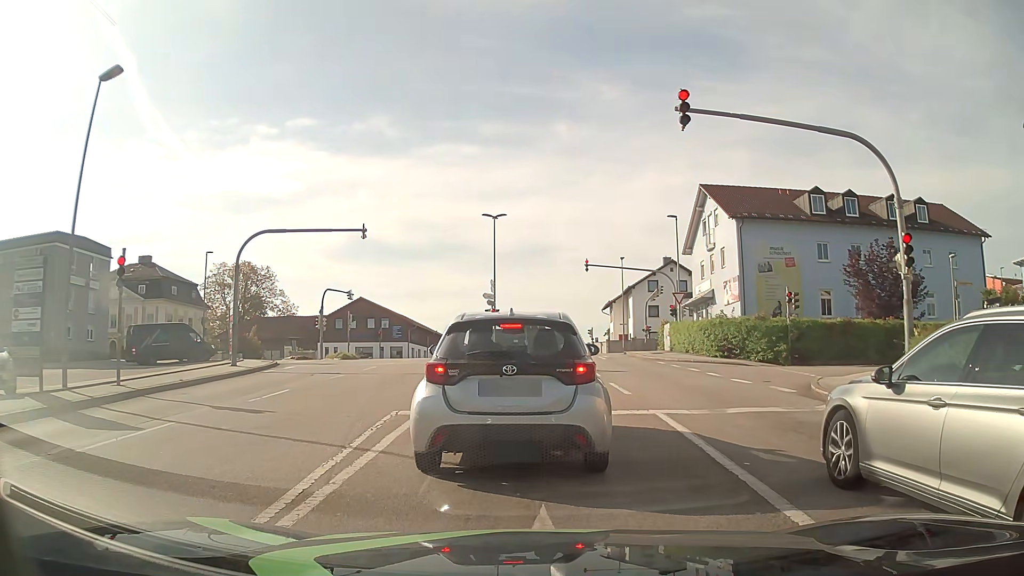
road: tertiary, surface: asphalt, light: Day
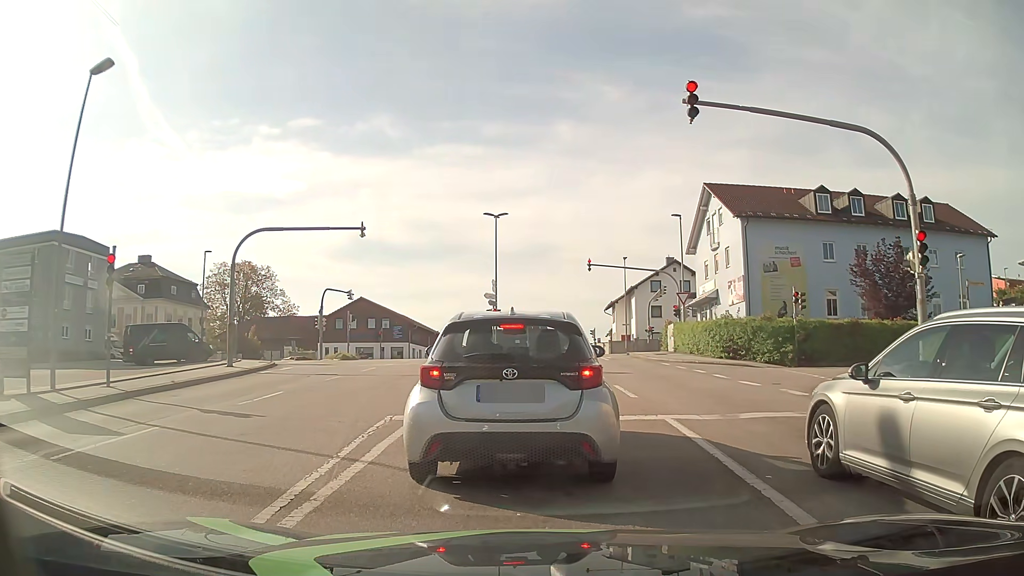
(0.0, +0.5) m; 0°
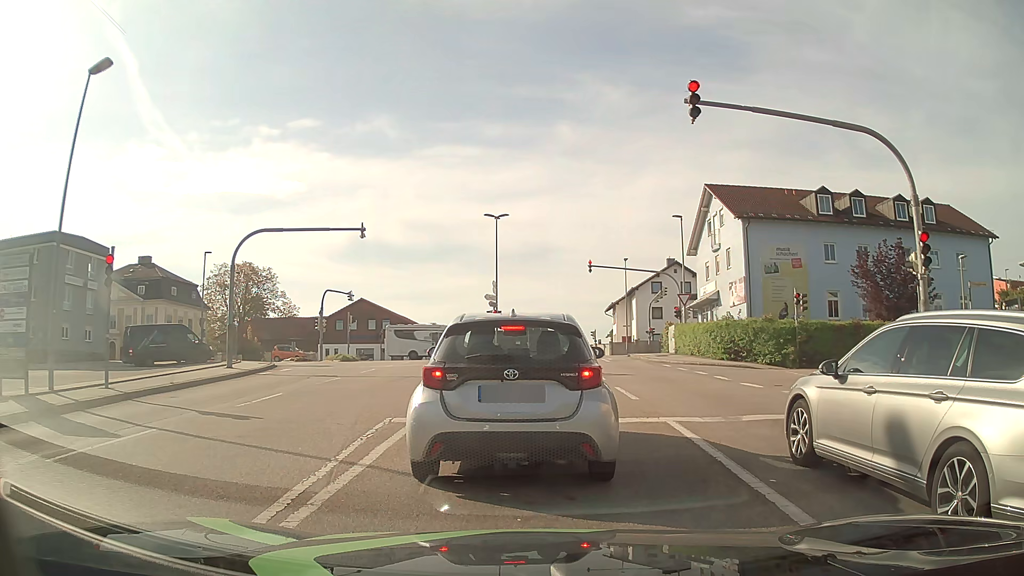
(0.0, +0.2) m; 0°
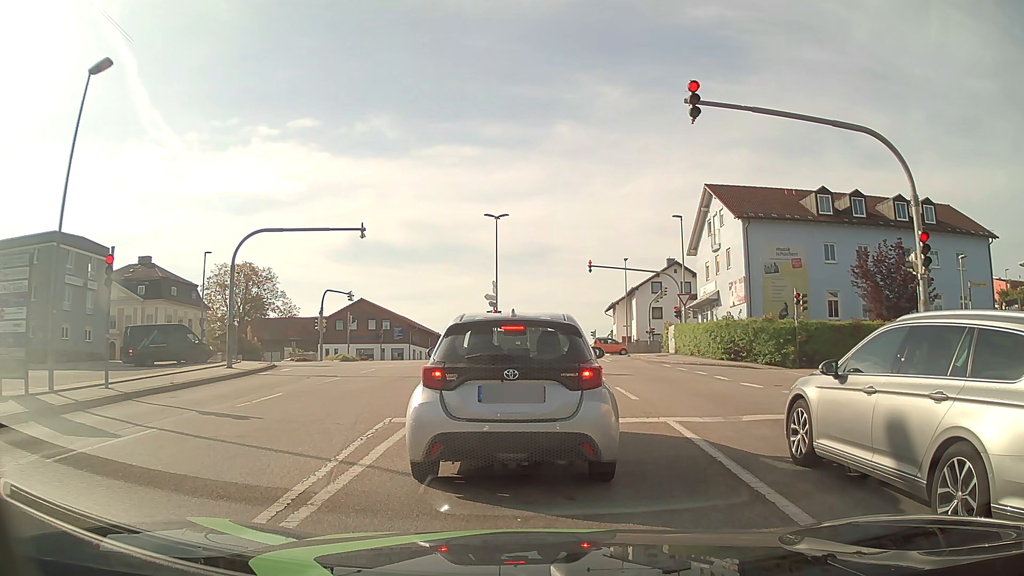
(0.0, 0.0) m; 0°
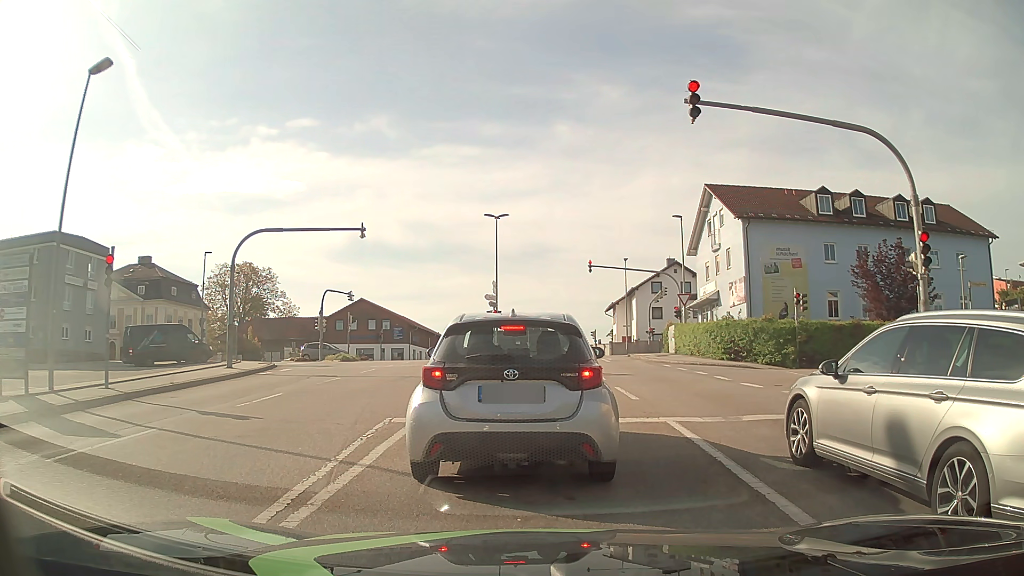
(0.0, 0.0) m; 0°
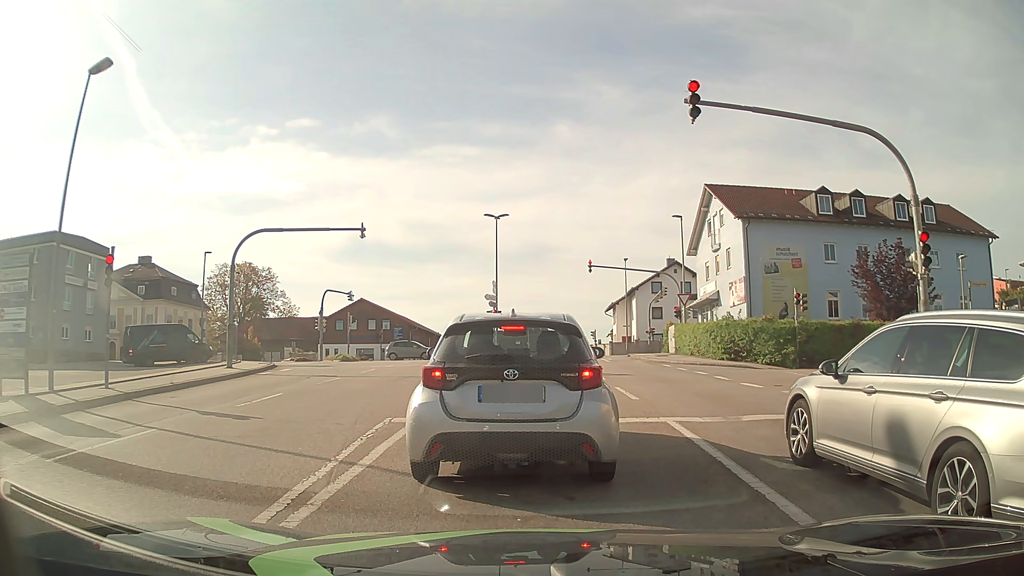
(0.0, 0.0) m; 0°
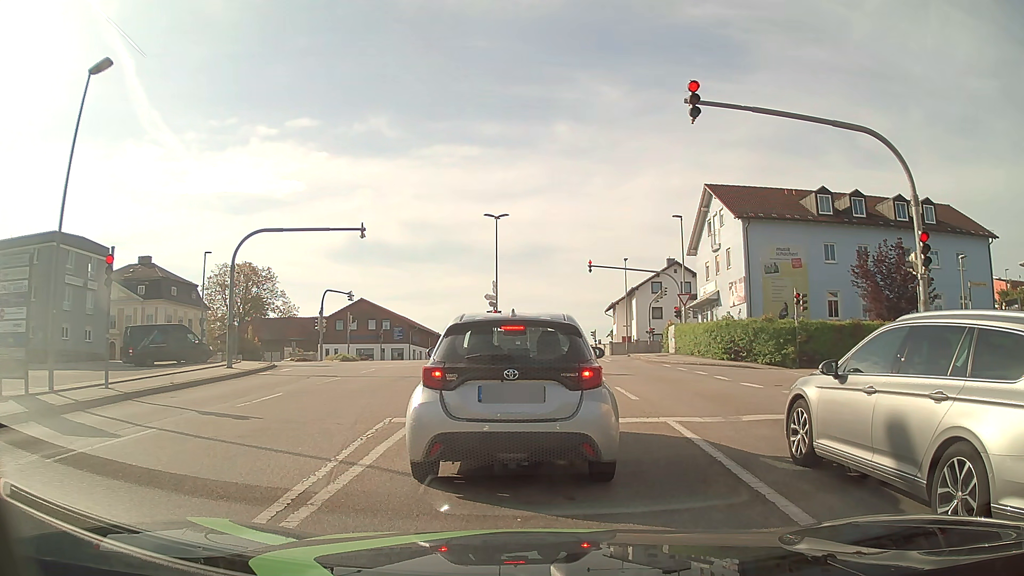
(0.0, 0.0) m; 0°
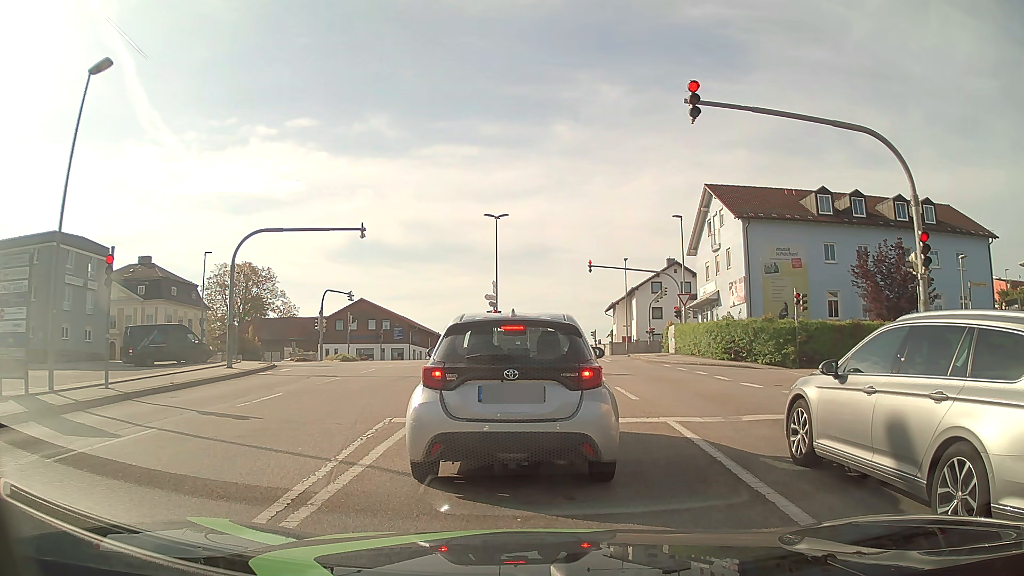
(0.0, 0.0) m; 0°
(0, +10) (0, +20) (0, +30) (0, +40) (0, +50) (-3, +59) (-12, +65) (-21, +66) (-31, +66) (-41, +66) m
